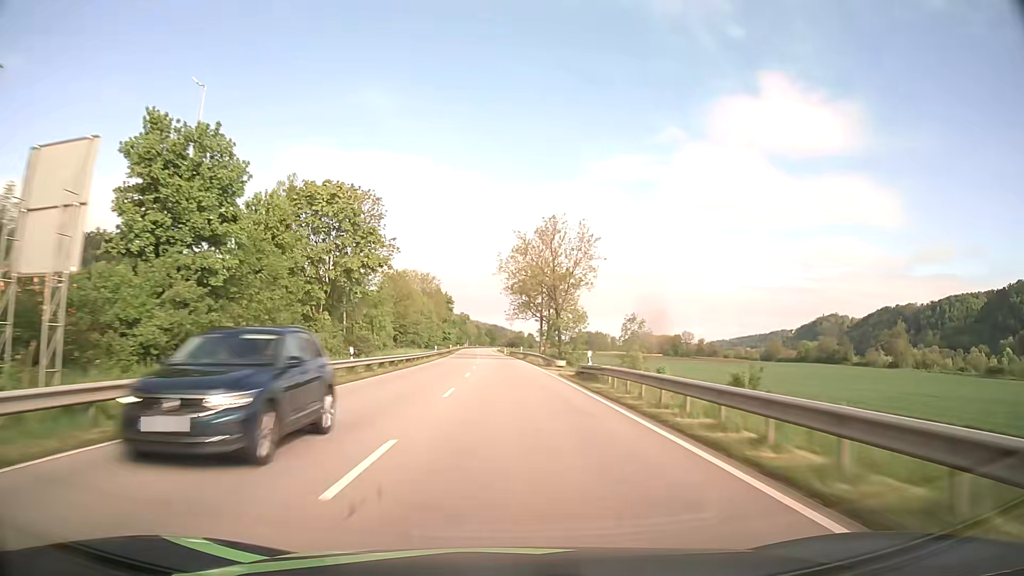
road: primary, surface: asphalt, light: Day
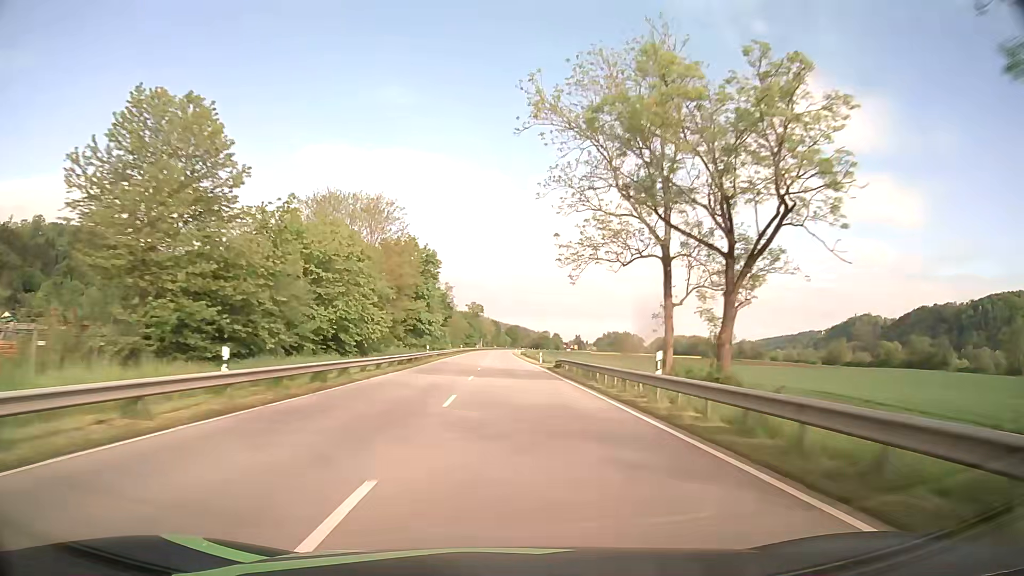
(-1.2, +63.3) m; -2°
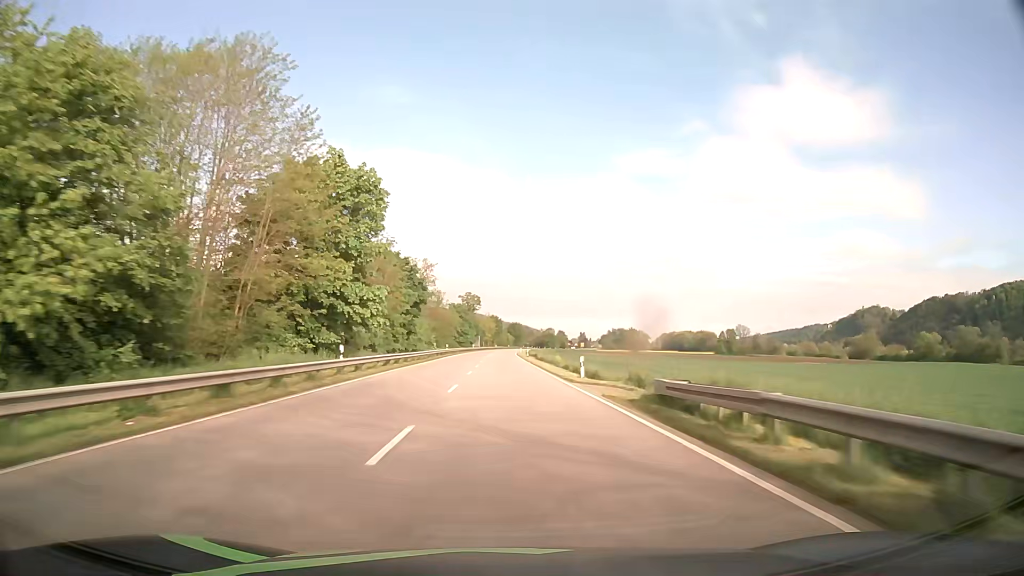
(0.0, +31.6) m; 0°
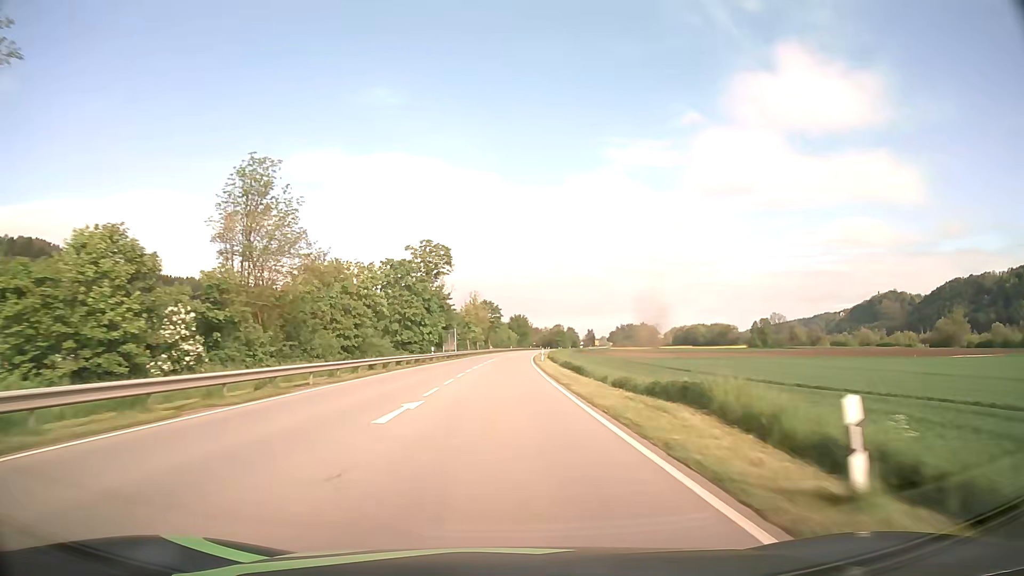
(+0.2, +79.2) m; 0°
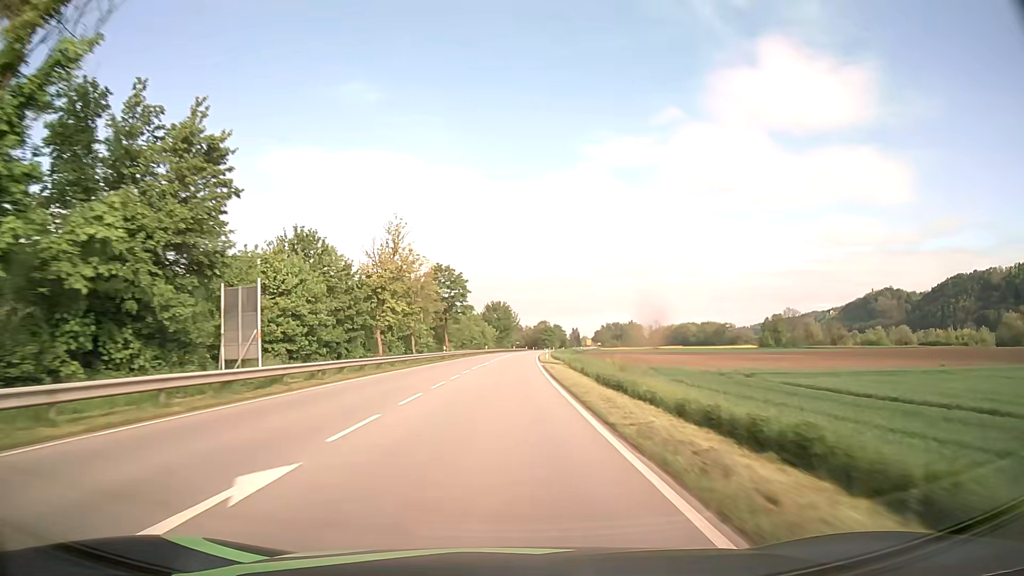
(+0.8, +63.3) m; +2°
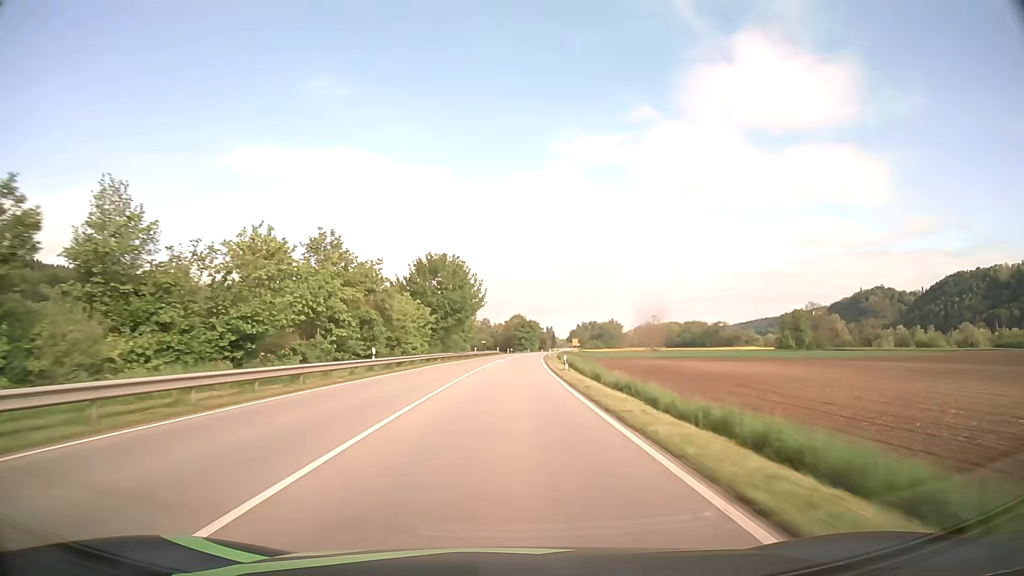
(+1.7, +79.1) m; +3°
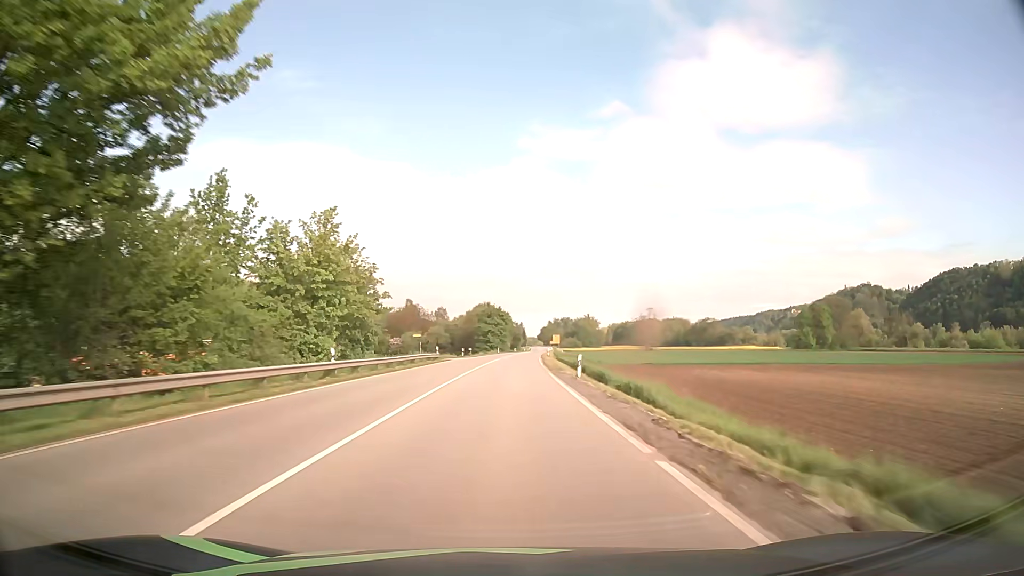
(+1.5, +63.1) m; +3°
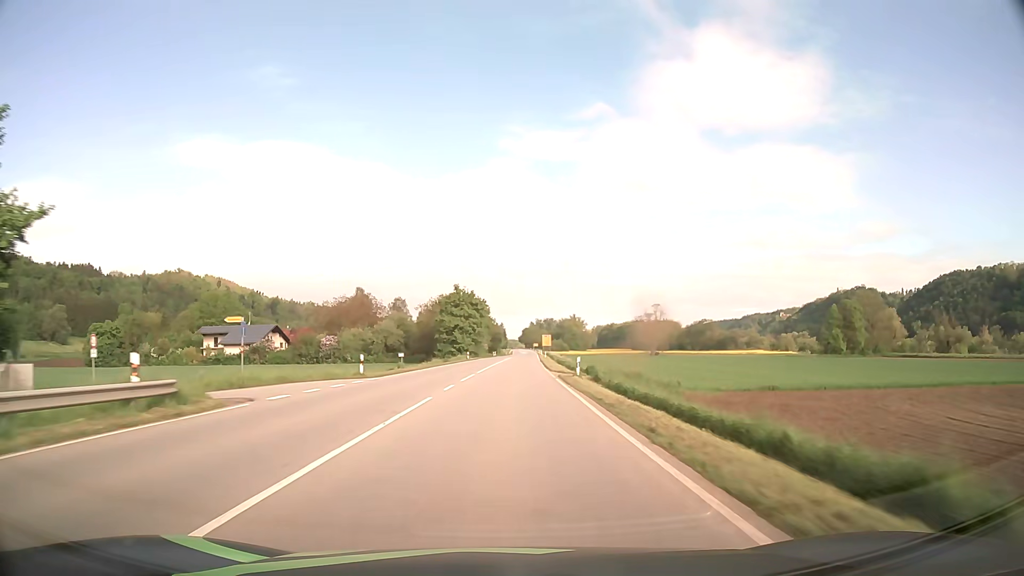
(+0.7, +47.4) m; +2°
(0, +10) (0, +20) (0, +30) (+1, +40) (+1, +50) (+1, +60) (+2, +70) (+2, +80) (+2, +90) (+3, +100) m
